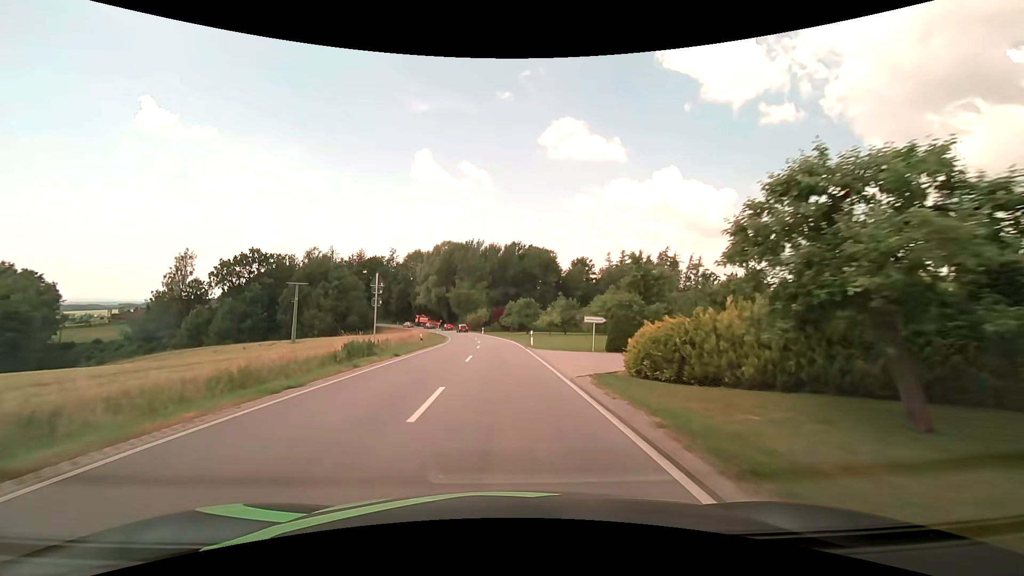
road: secondary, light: Day
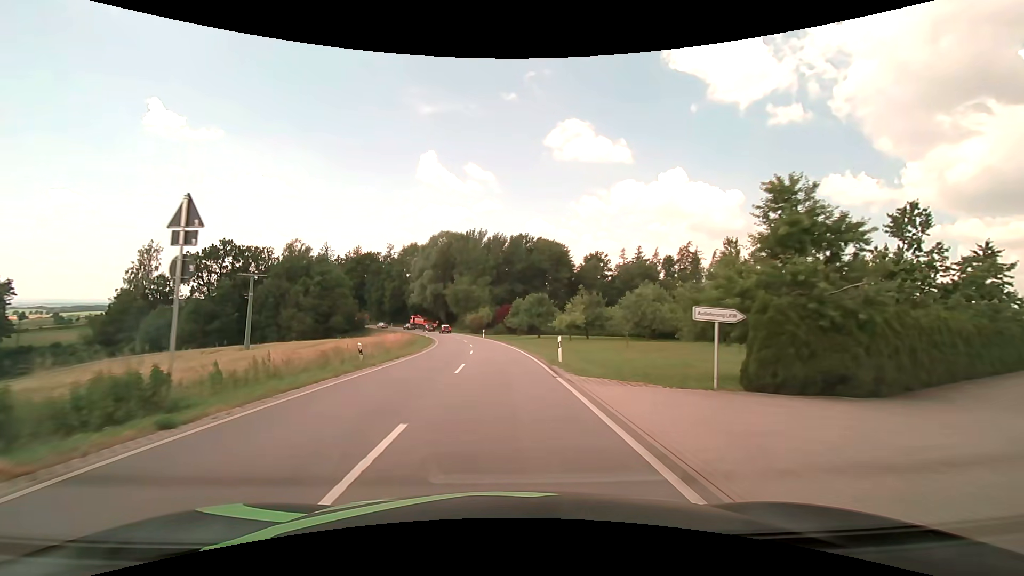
(0.0, +16.0) m; -1°
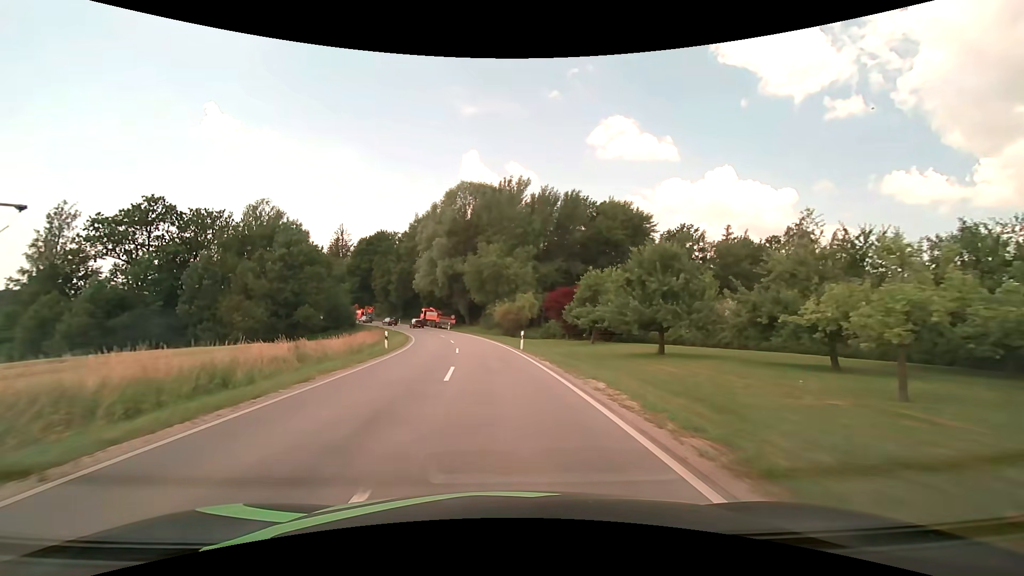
(-1.3, +39.0) m; -5°
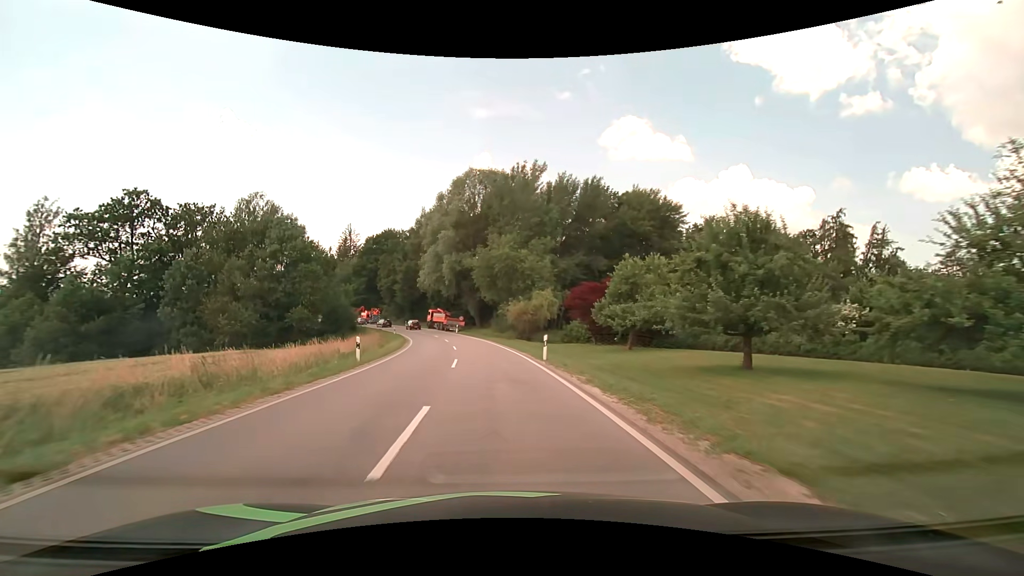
(-0.1, +7.7) m; -1°
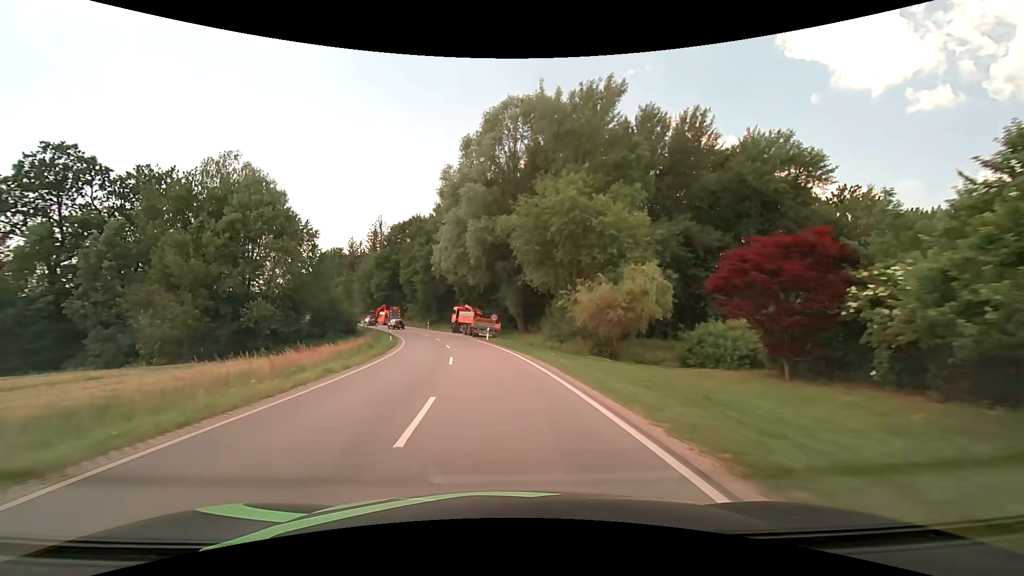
(-1.1, +22.9) m; -5°
(0, +10) (-1, +20) (-2, +30) (-4, +40) (-6, +50) (-9, +59) (-12, +68) (-17, +77) (-21, +86) (-26, +95) m
